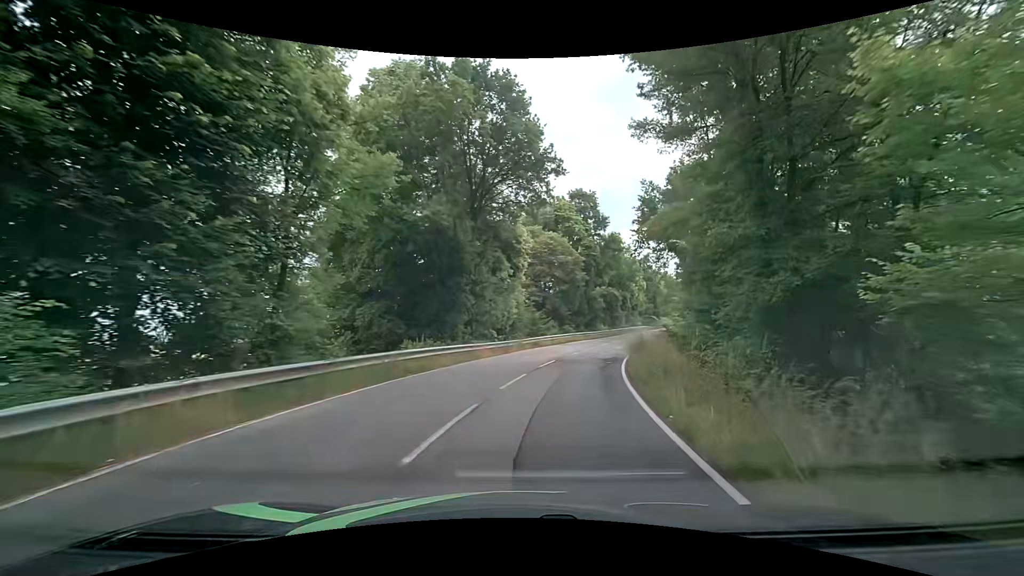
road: tertiary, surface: asphalt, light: Day
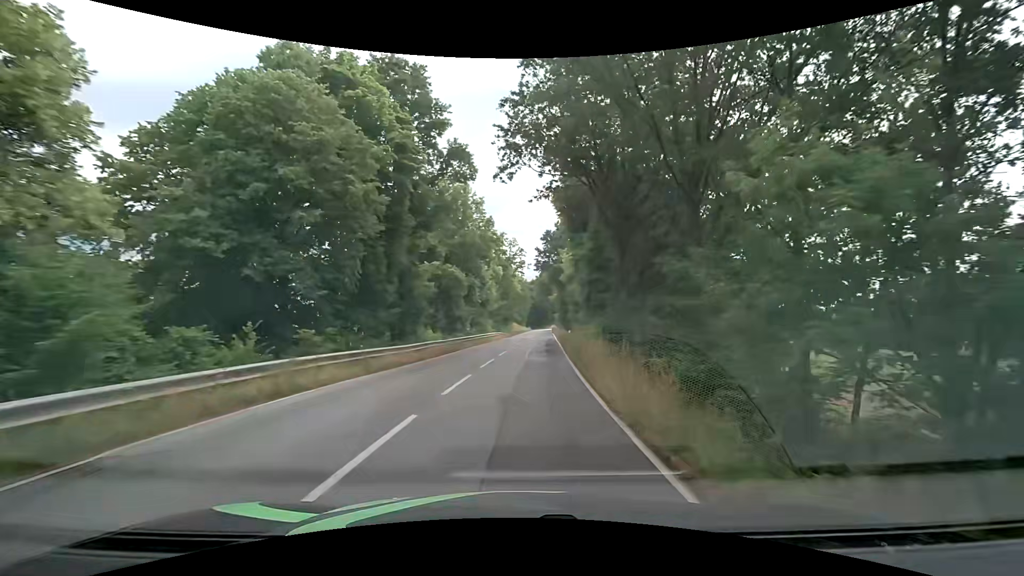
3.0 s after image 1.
(+5.4, +32.5) m; +17°
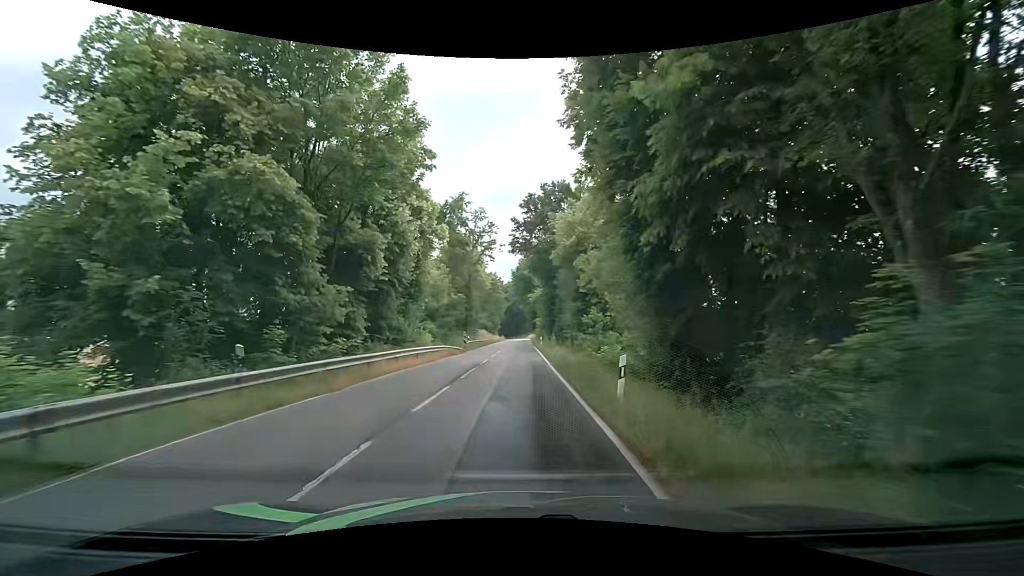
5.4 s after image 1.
(+1.5, +27.1) m; +3°
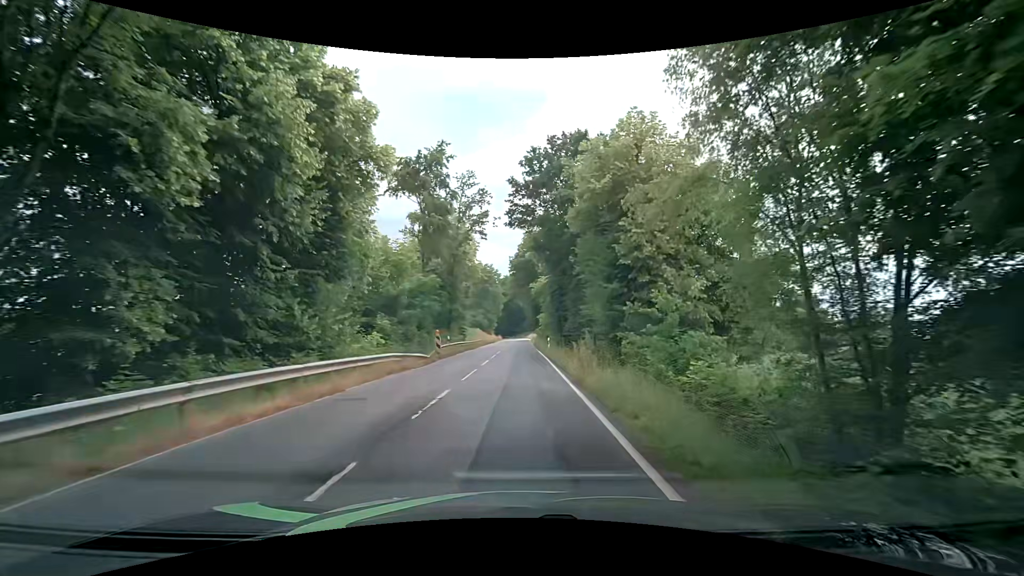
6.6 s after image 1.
(+0.3, +13.9) m; +1°
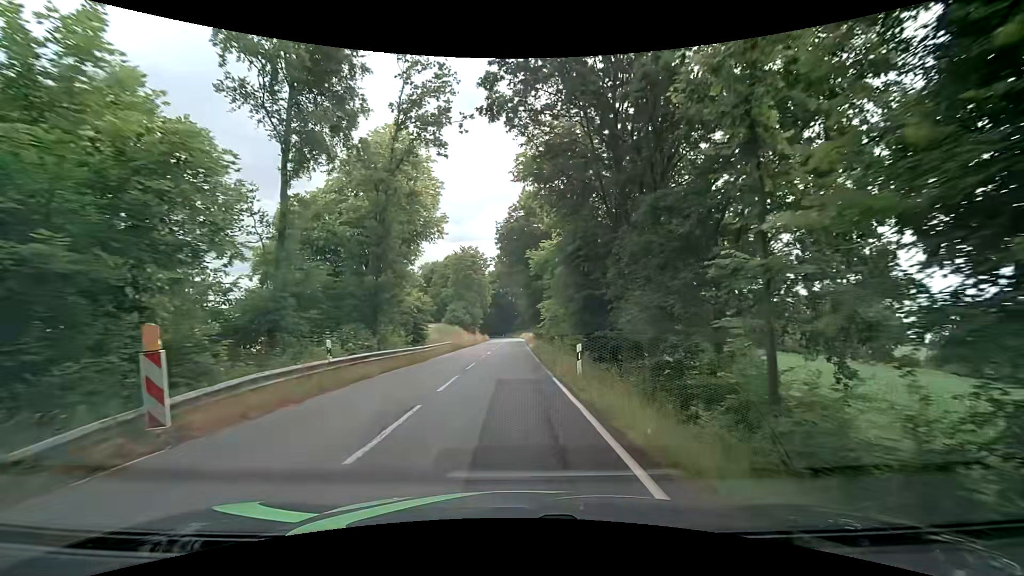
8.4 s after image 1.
(+0.2, +21.9) m; 0°
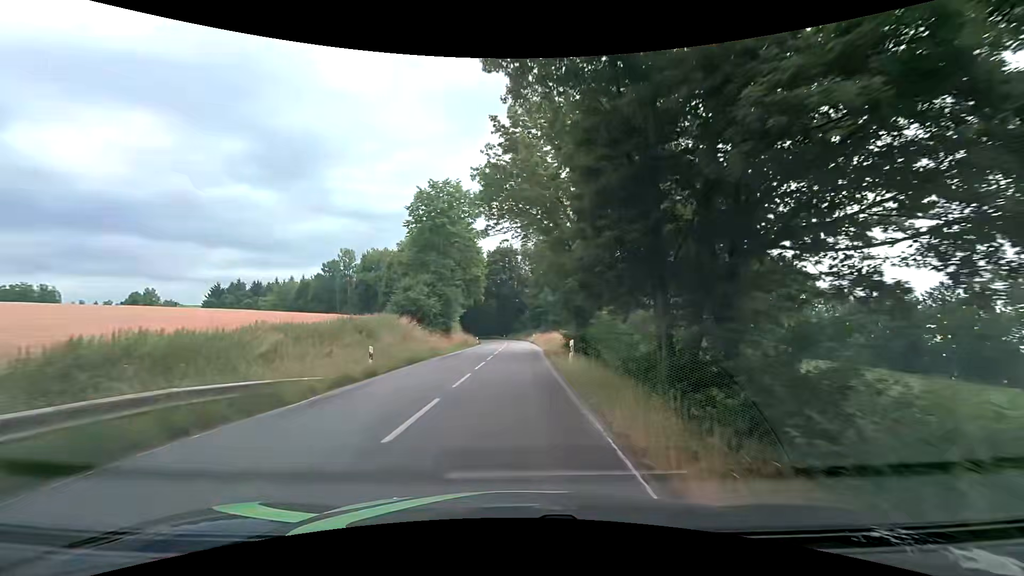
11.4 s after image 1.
(-0.1, +38.9) m; 0°
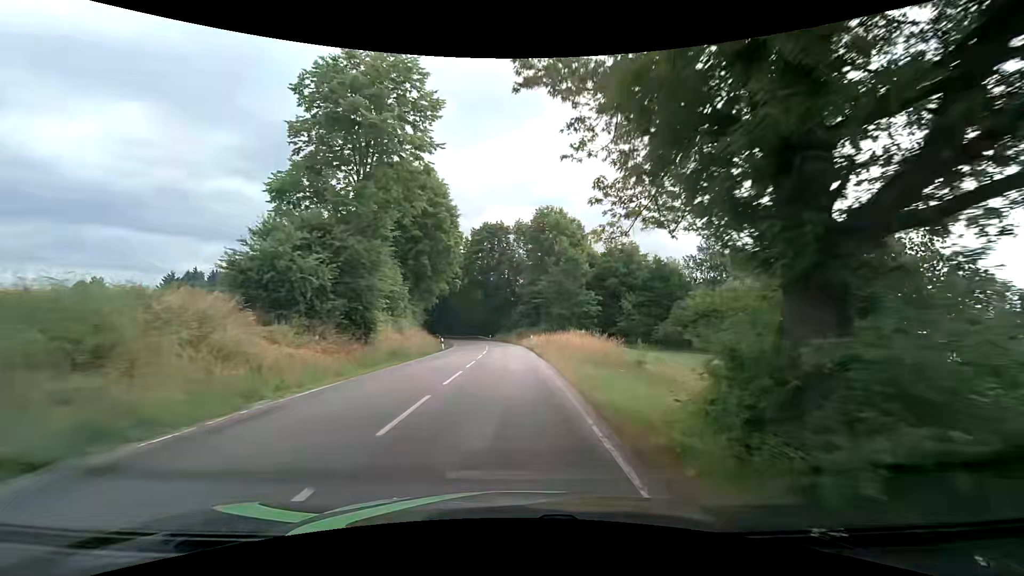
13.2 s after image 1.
(0.0, +24.3) m; 0°
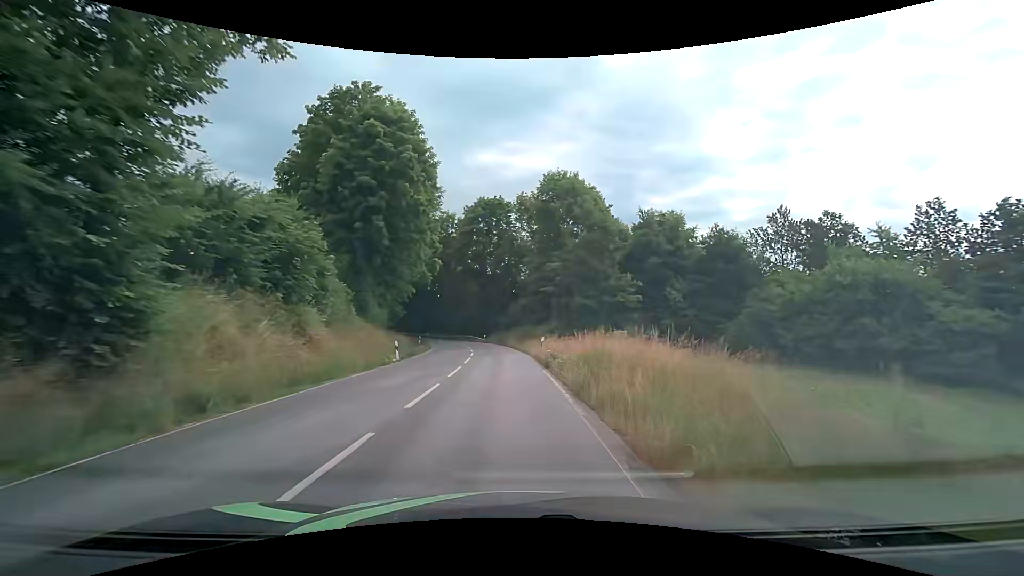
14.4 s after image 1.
(+0.1, +16.2) m; 0°
(0, +10) (0, +20) (-1, +30) (-2, +40) (-3, +50) (-6, +60) (-9, +69) (-12, +78) (-17, +87) (-22, +96) m
